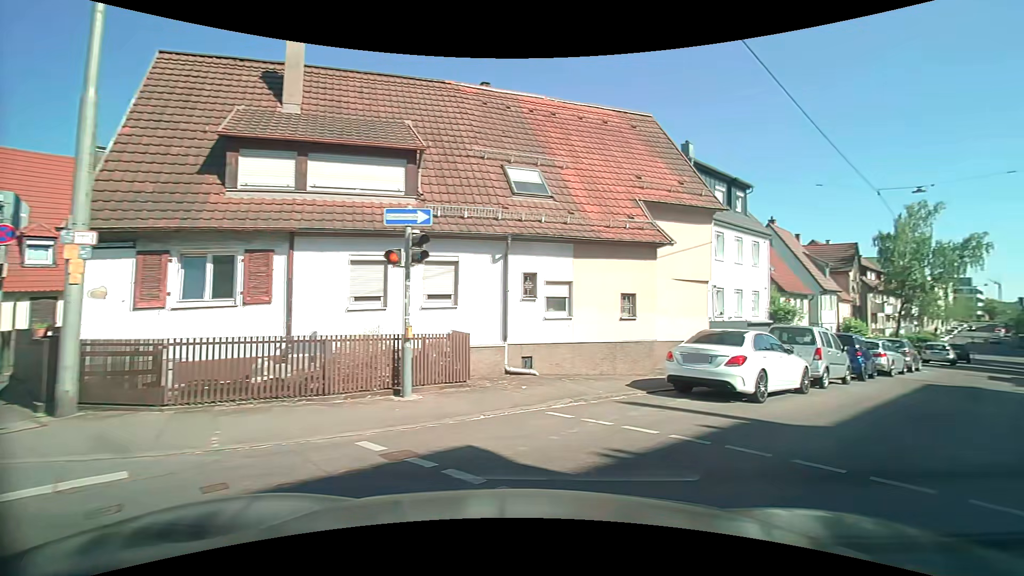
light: Day
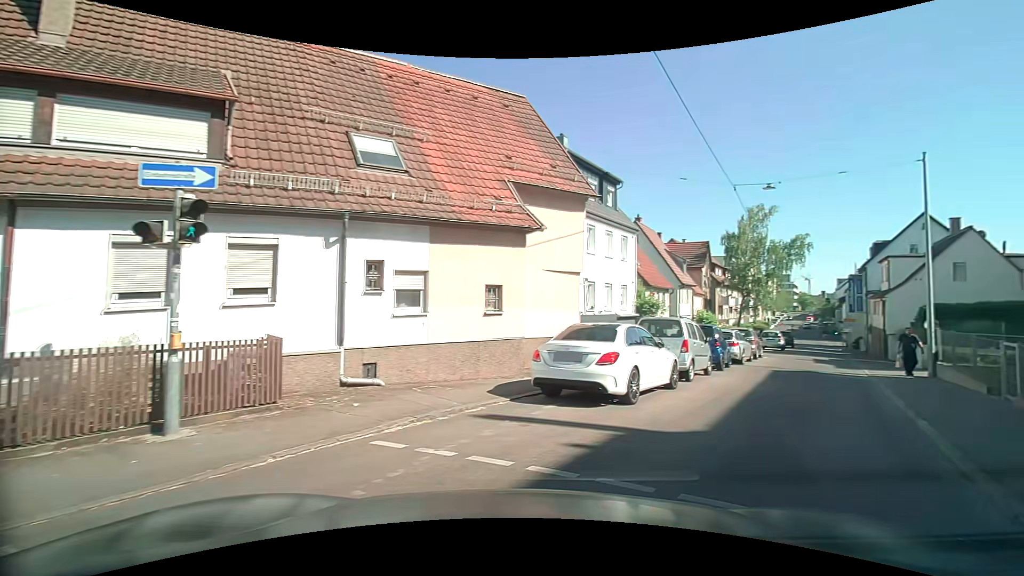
(+0.3, +2.0) m; +14°
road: tertiary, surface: asphalt
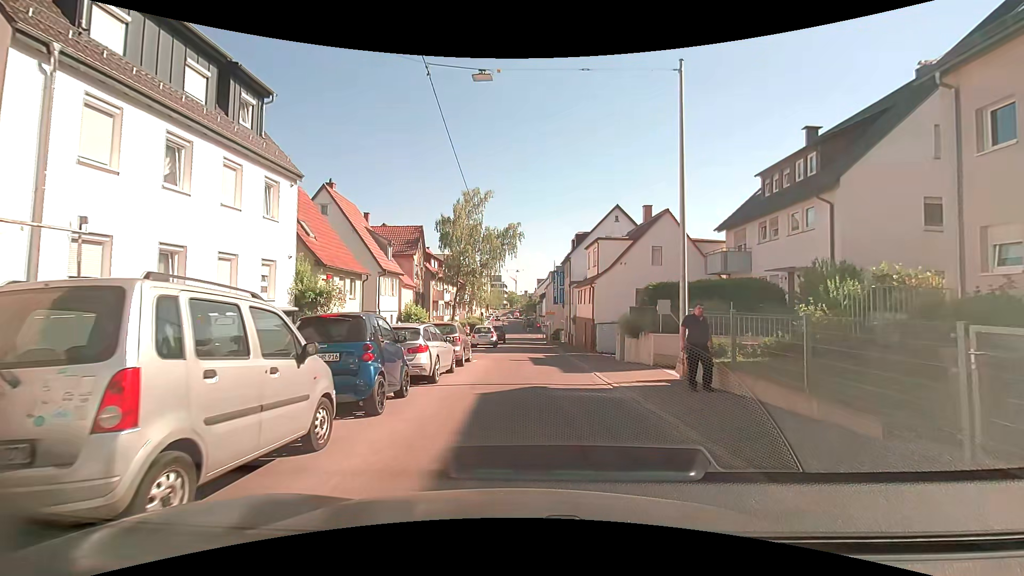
(+4.0, +9.7) m; +33°
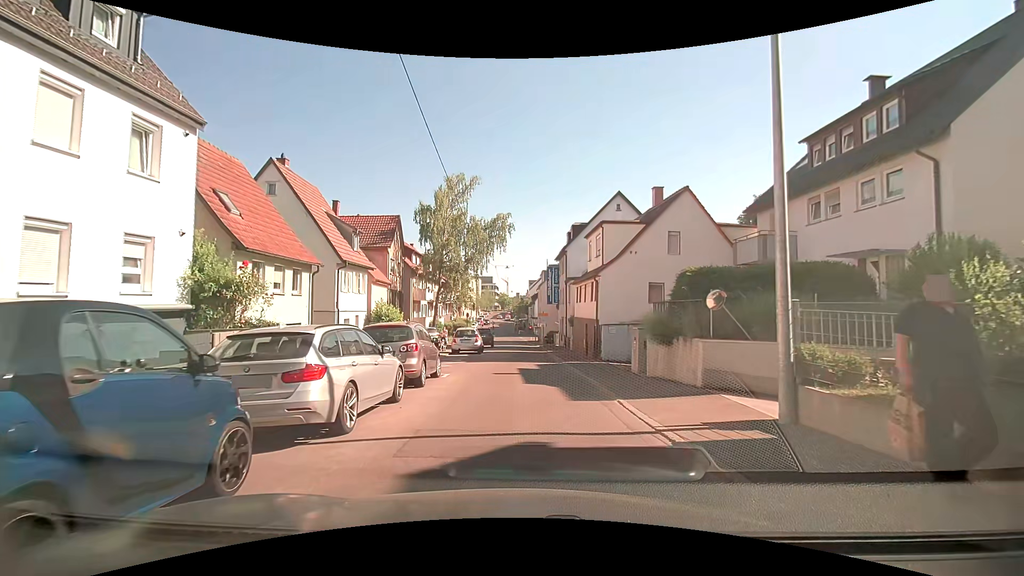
(+0.1, +5.3) m; +1°
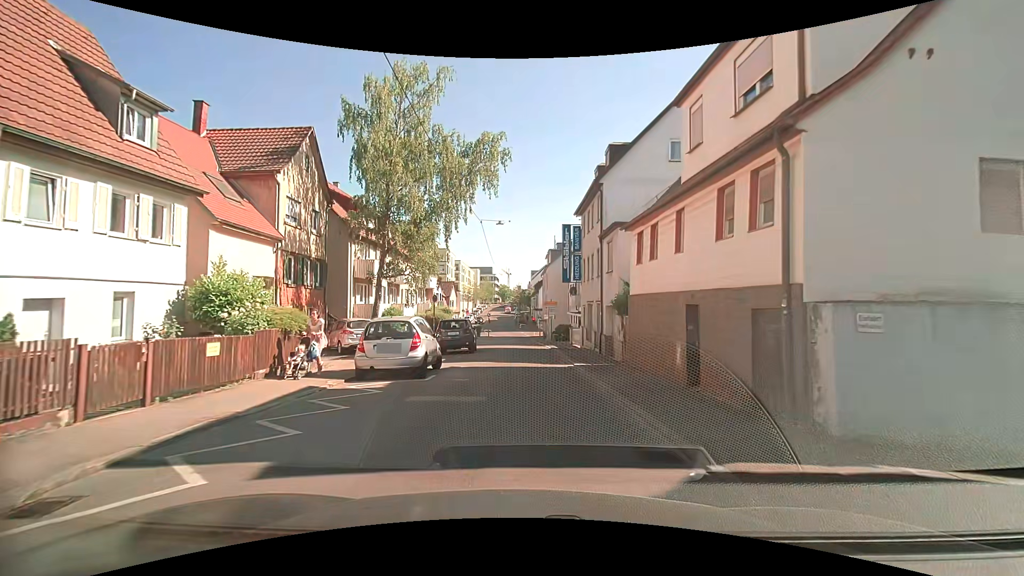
(-0.2, +17.6) m; 0°
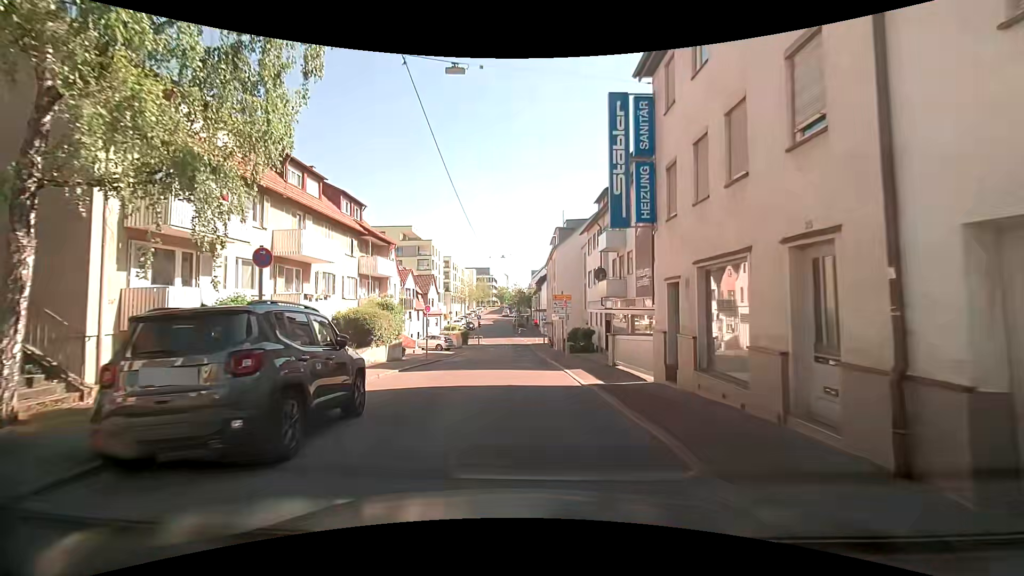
(-0.2, +18.0) m; 0°
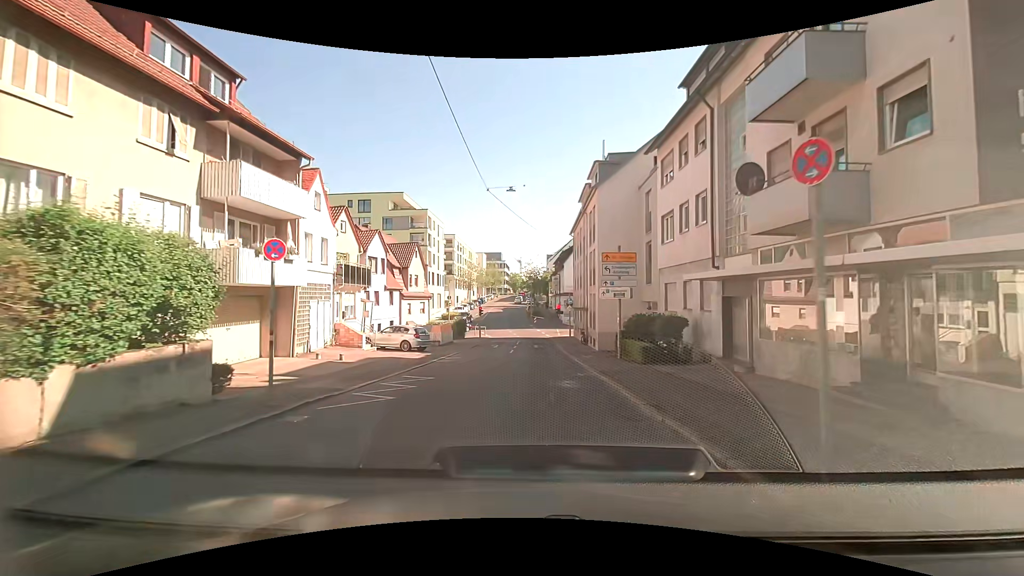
(-0.6, +18.3) m; -2°
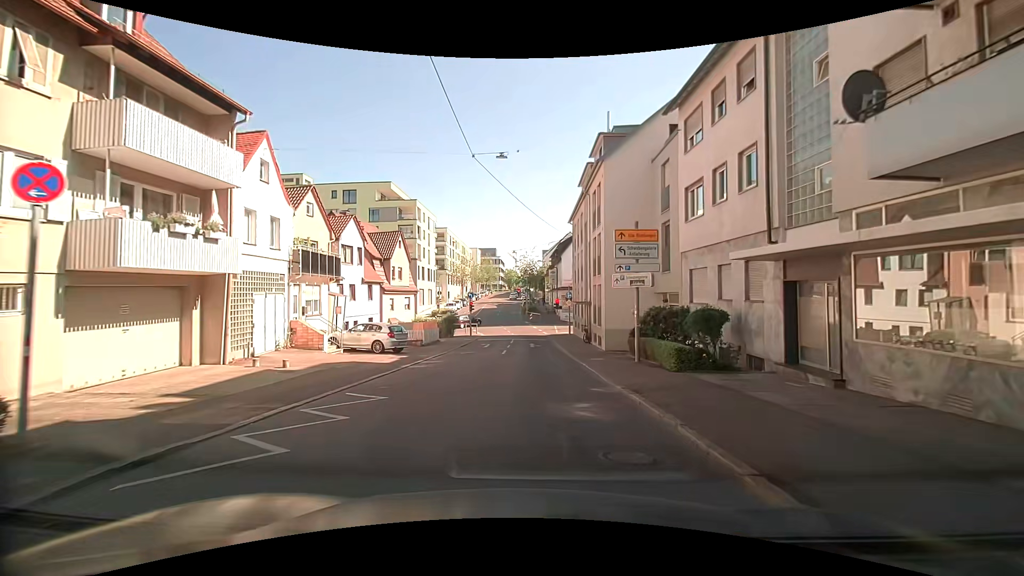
(0.0, +4.4) m; 0°
